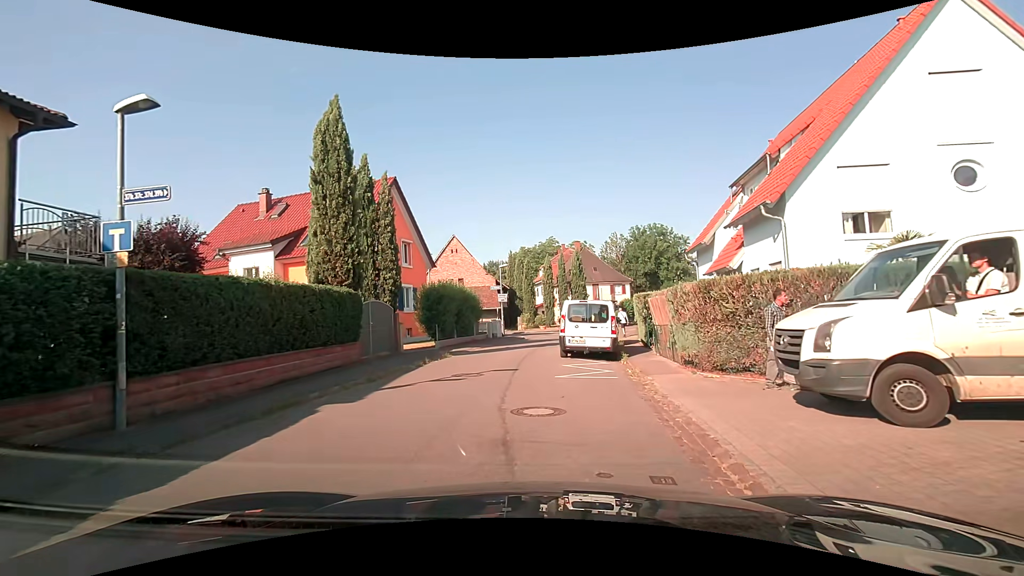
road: residential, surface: asphalt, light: Day
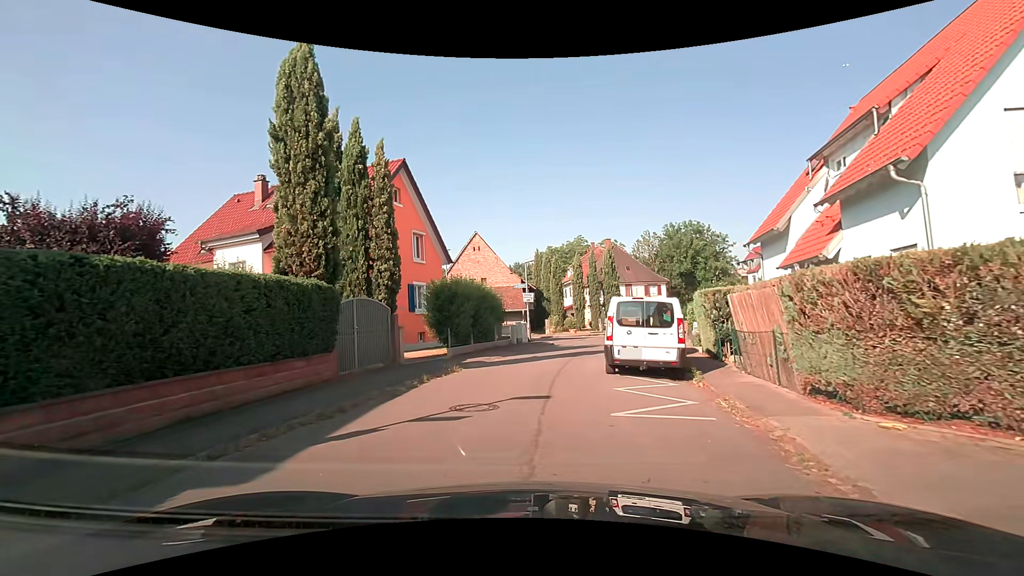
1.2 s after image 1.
(0.0, +4.3) m; -2°
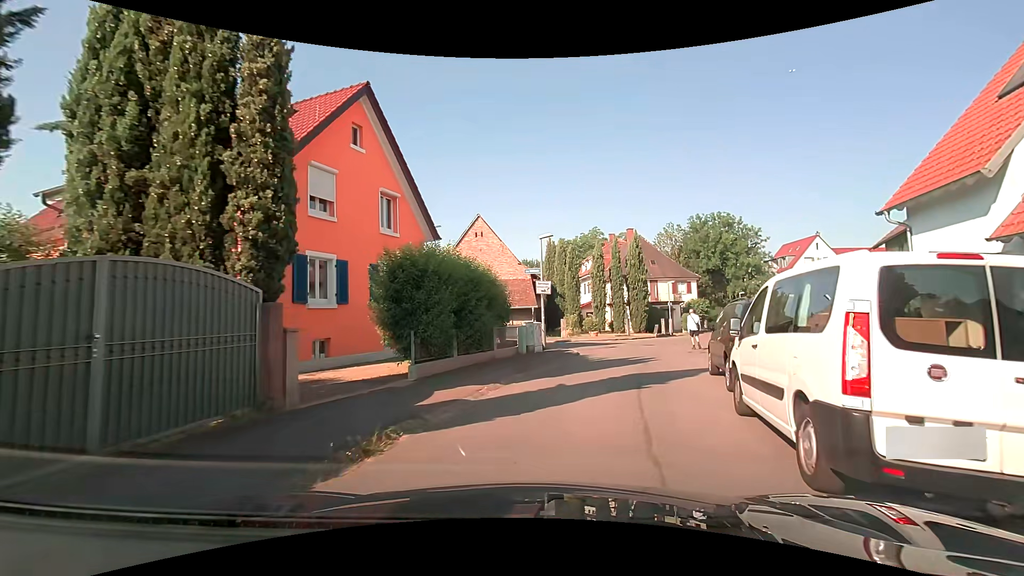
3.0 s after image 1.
(-0.2, +8.3) m; 0°
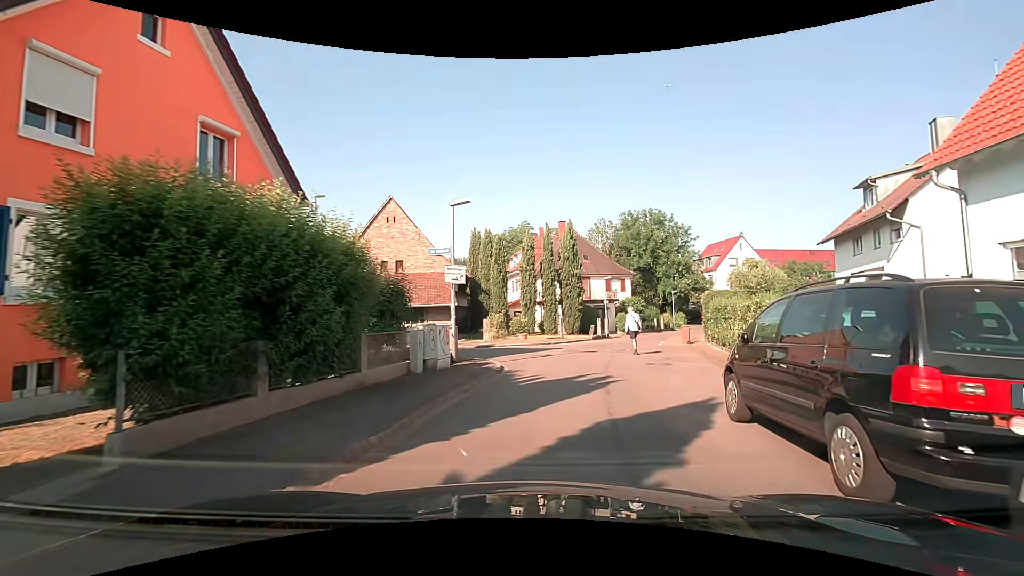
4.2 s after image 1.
(+0.4, +5.9) m; +8°
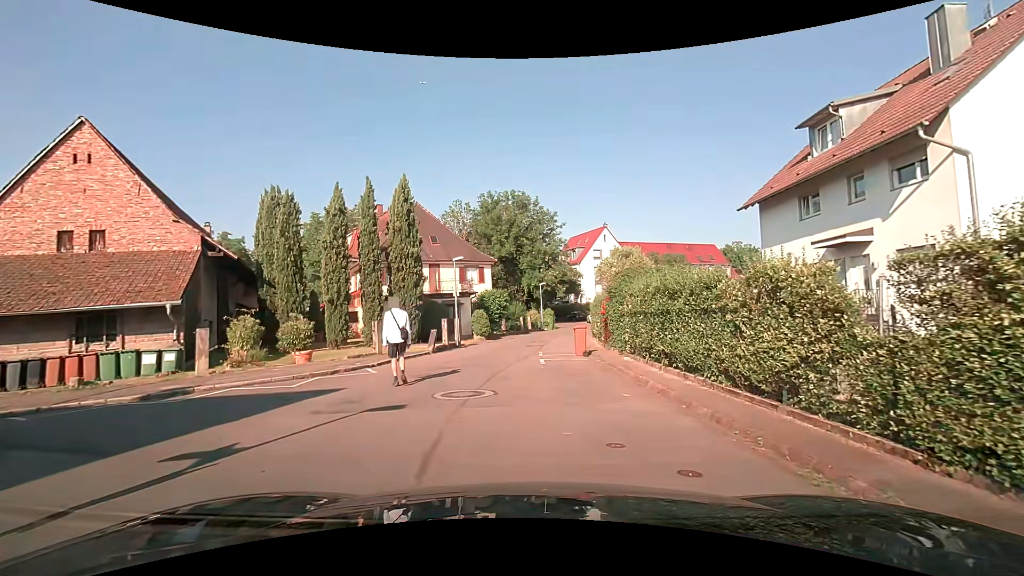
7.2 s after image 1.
(+2.0, +12.6) m; +15°
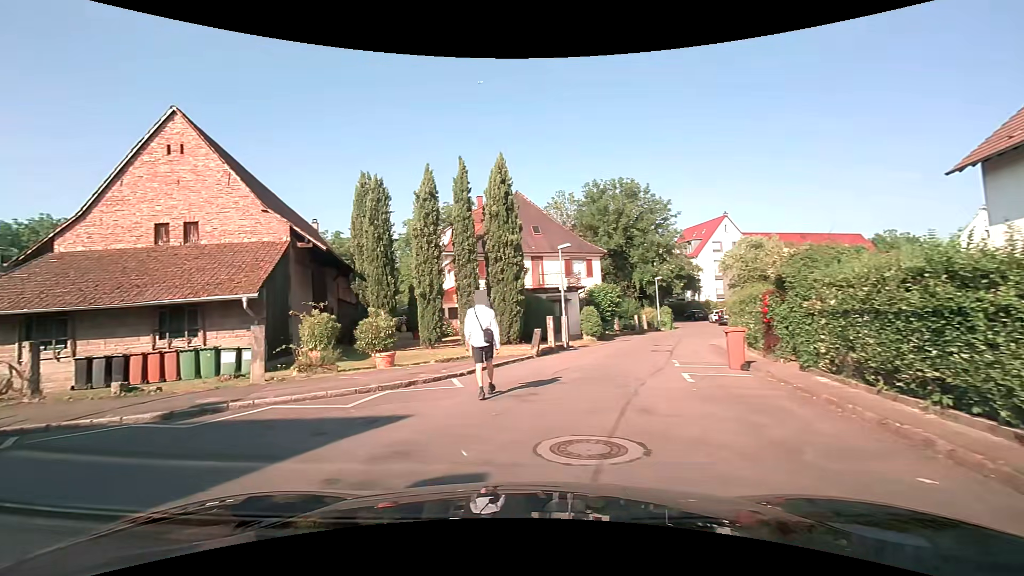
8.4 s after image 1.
(-0.4, +3.7) m; -15°
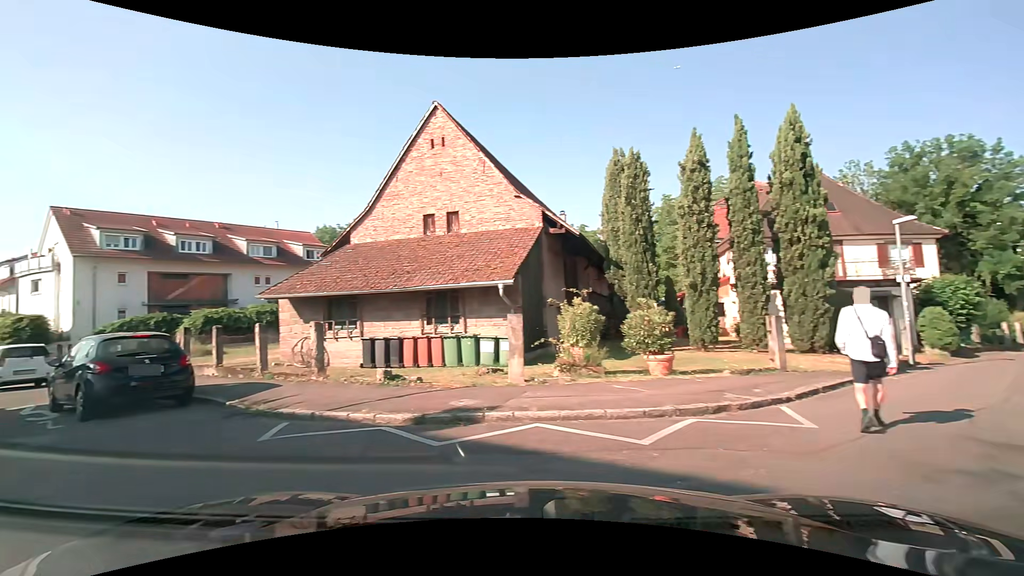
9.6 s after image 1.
(-0.7, +3.1) m; -27°
